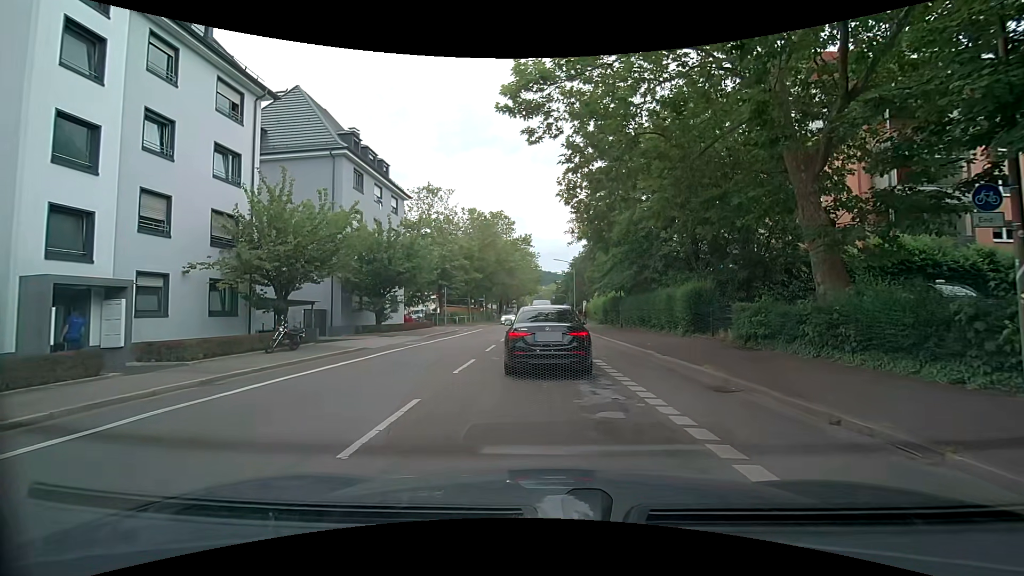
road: secondary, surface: asphalt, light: Day
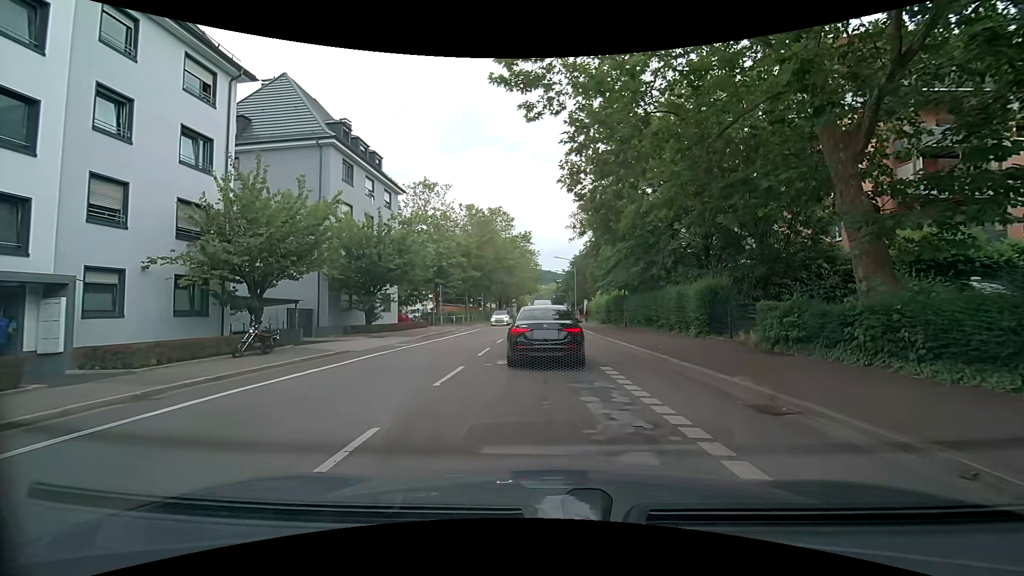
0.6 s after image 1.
(-0.1, +2.0) m; -1°
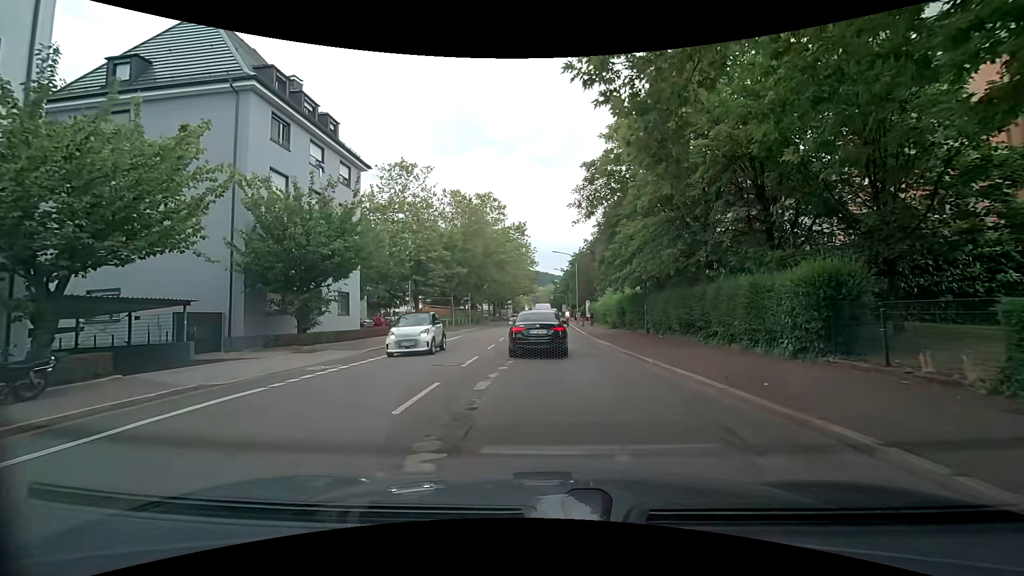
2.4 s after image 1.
(+0.2, +8.4) m; +1°
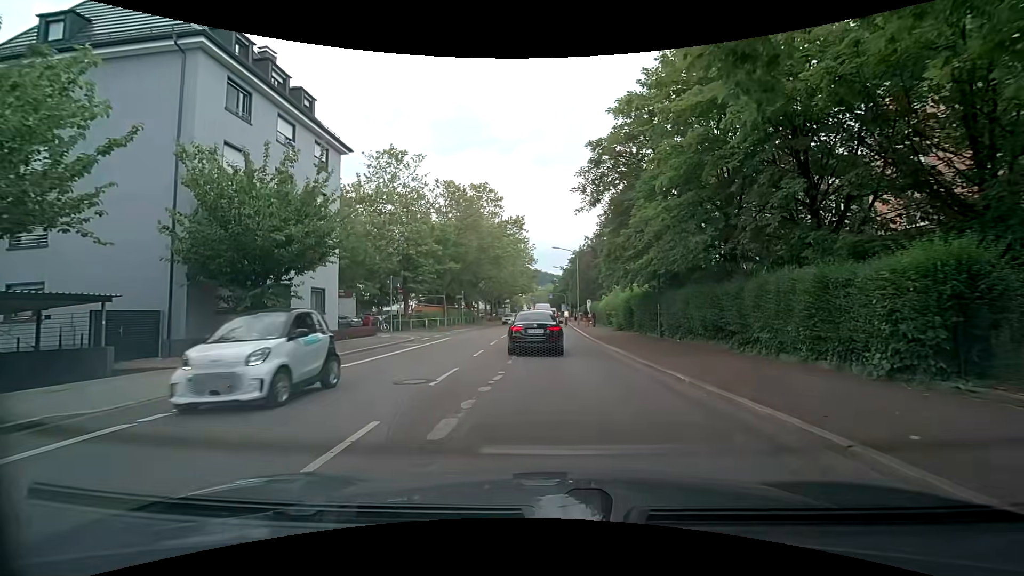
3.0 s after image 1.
(0.0, +3.5) m; -1°
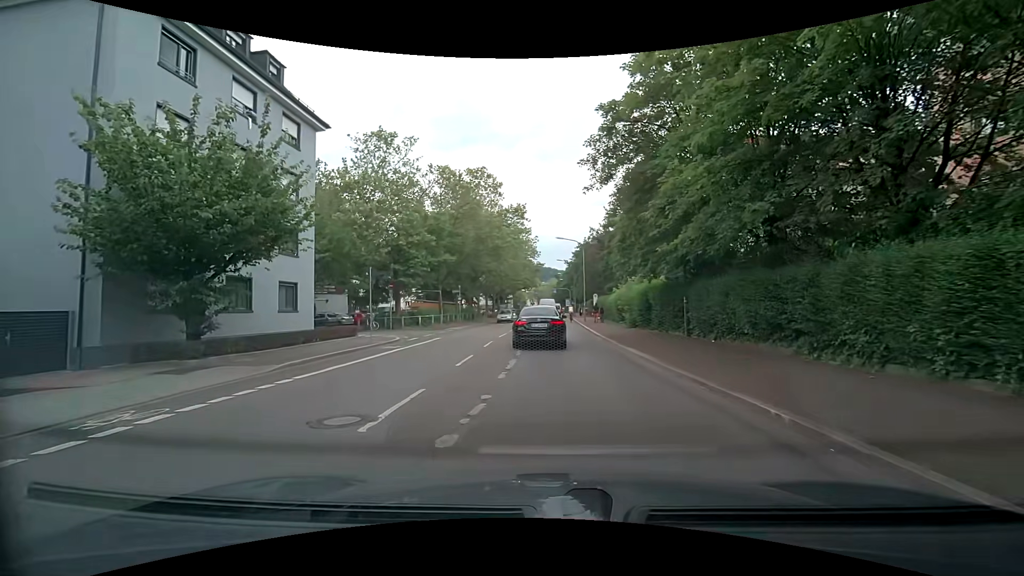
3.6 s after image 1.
(-0.1, +3.8) m; -1°
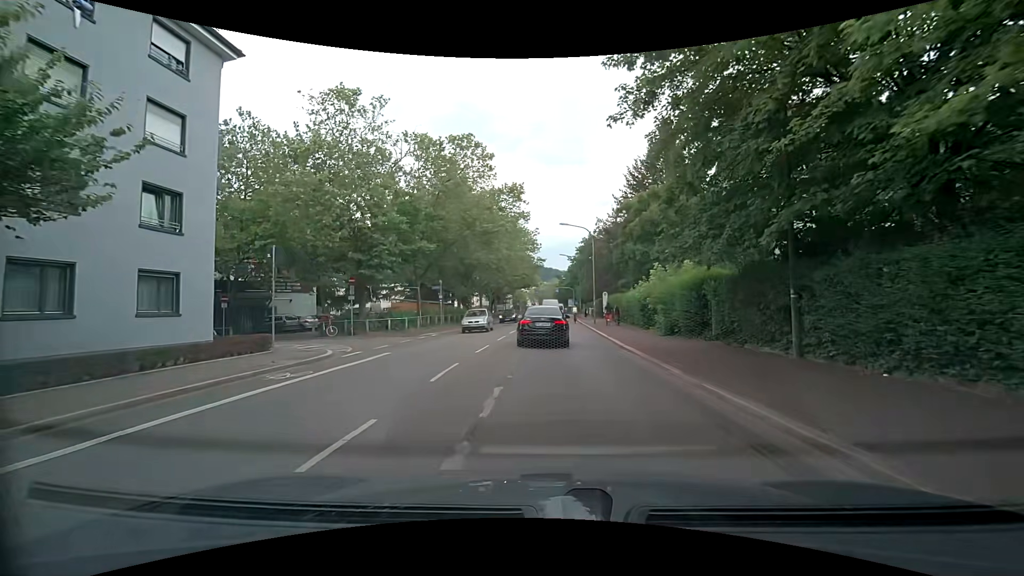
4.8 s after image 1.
(-0.1, +8.6) m; -1°
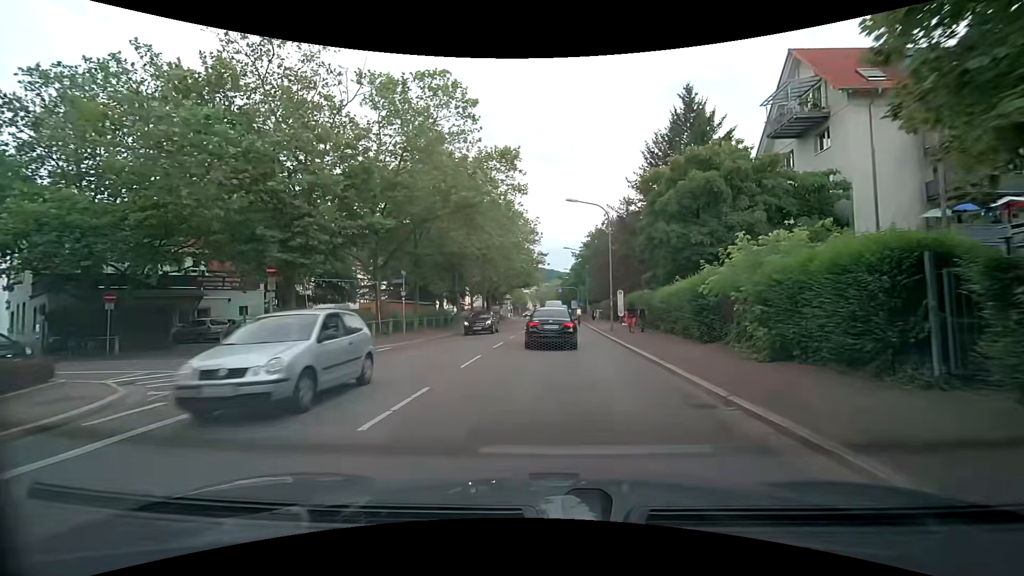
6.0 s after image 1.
(0.0, +9.8) m; 0°
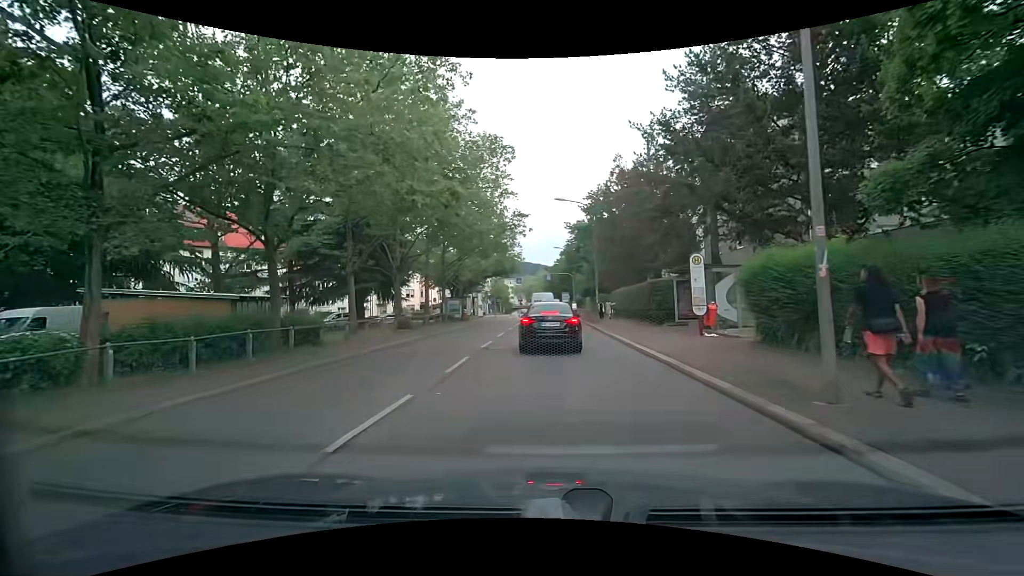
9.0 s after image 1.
(+0.6, +25.0) m; +1°
